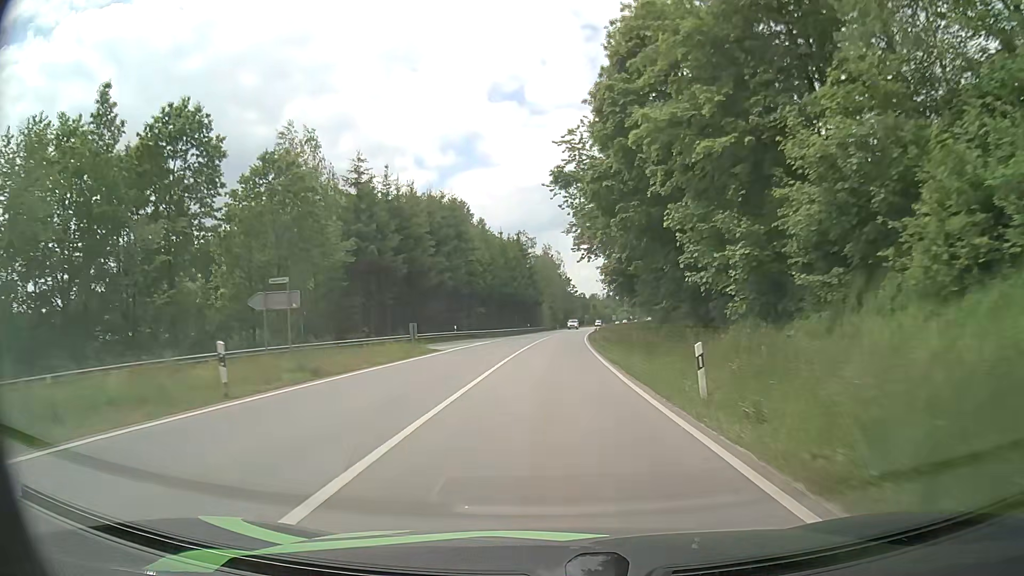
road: secondary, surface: asphalt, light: Day
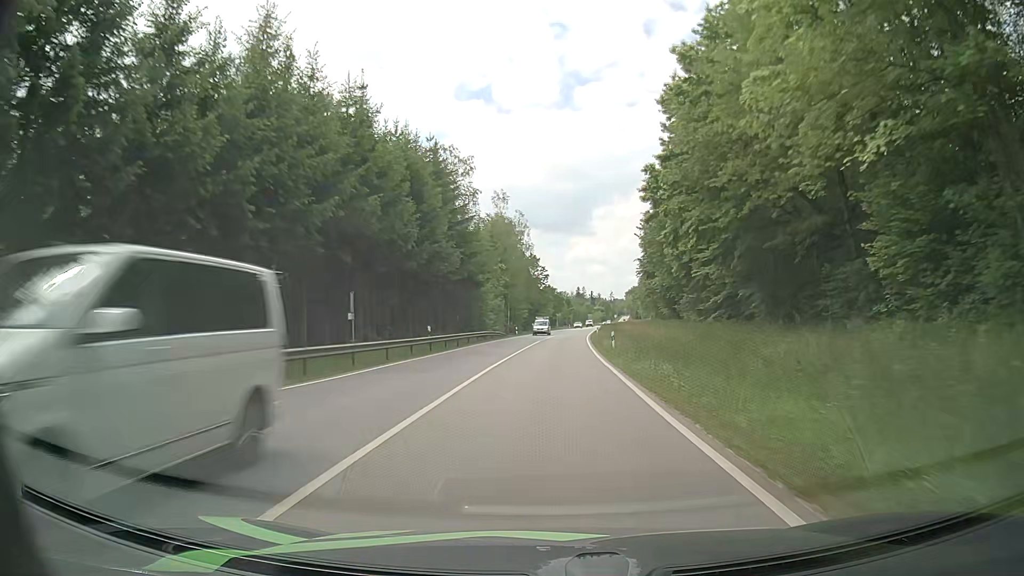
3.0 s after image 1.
(+1.4, +58.3) m; +3°
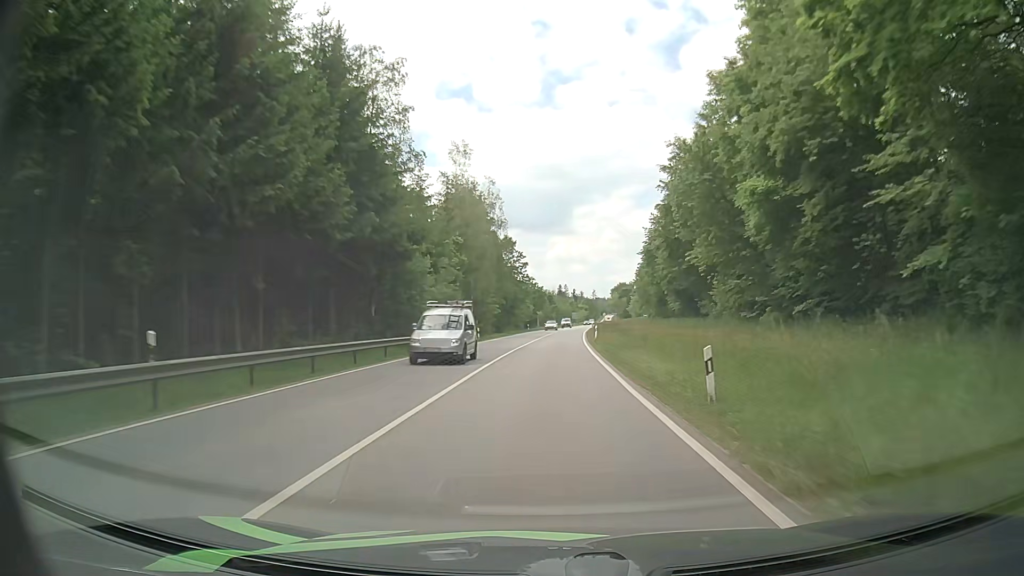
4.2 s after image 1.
(+0.3, +23.7) m; +2°
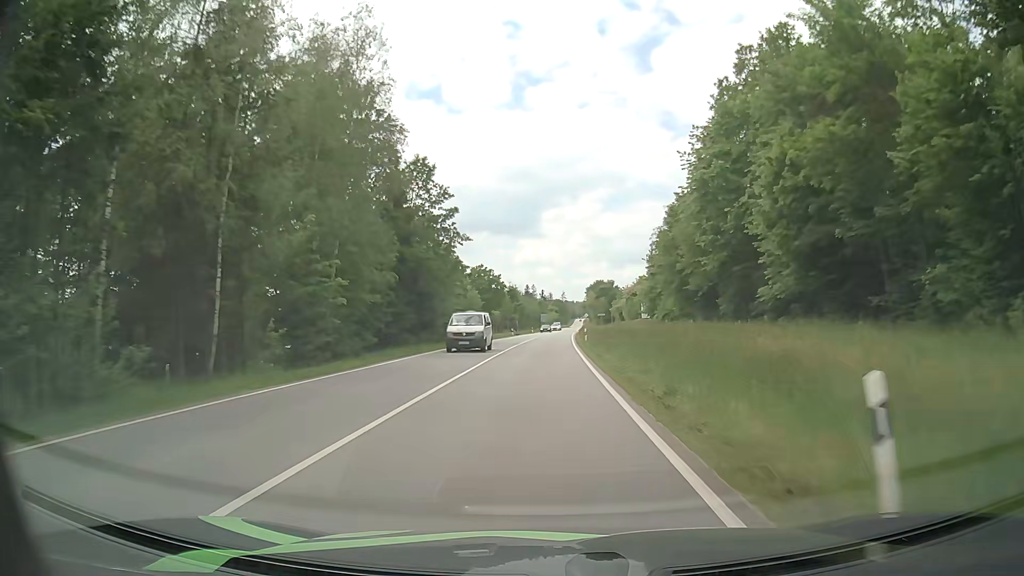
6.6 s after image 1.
(+1.2, +47.9) m; +3°
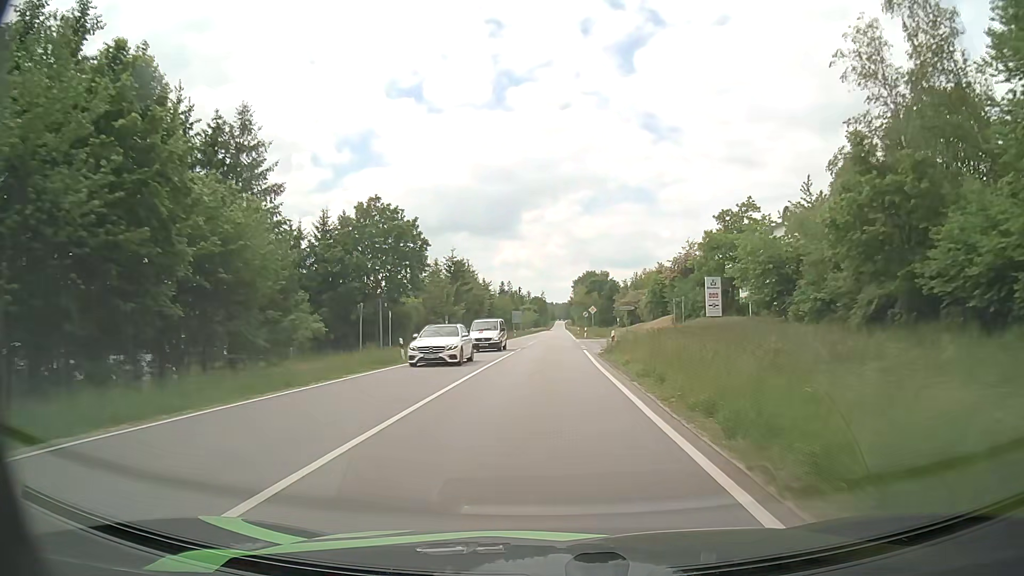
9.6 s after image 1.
(+0.4, +60.8) m; +2°
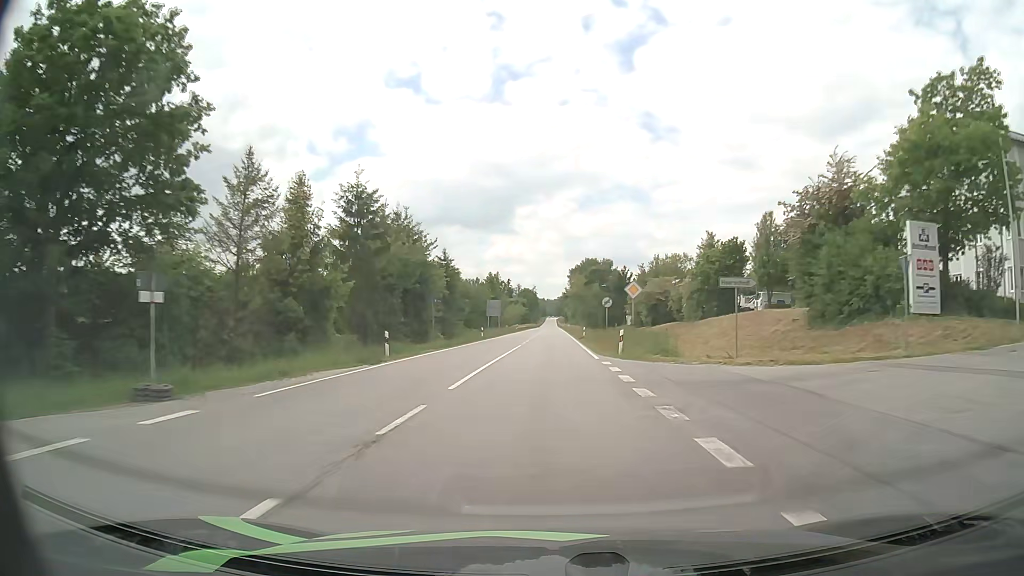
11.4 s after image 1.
(0.0, +36.8) m; 0°
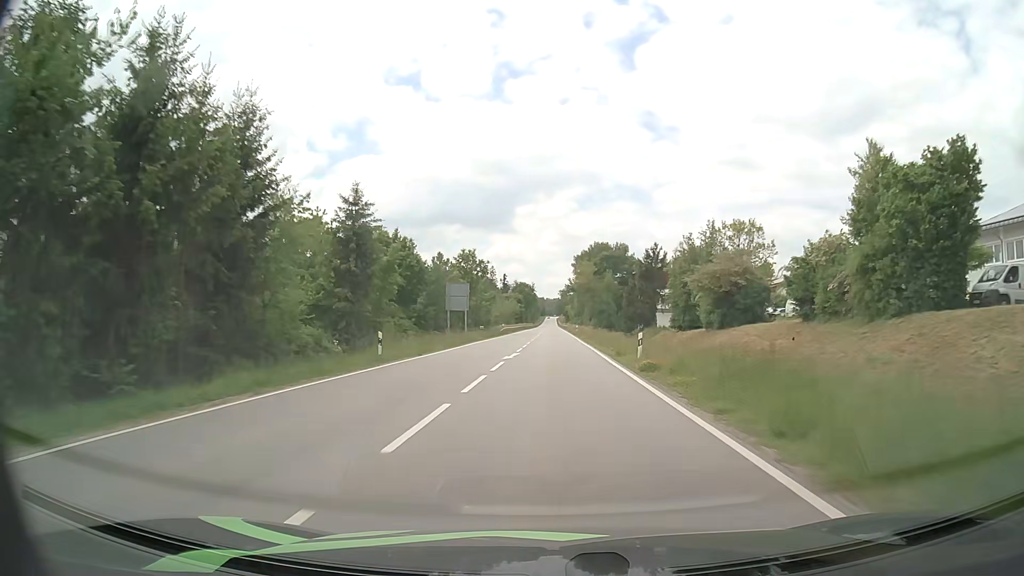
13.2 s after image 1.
(0.0, +37.0) m; 0°
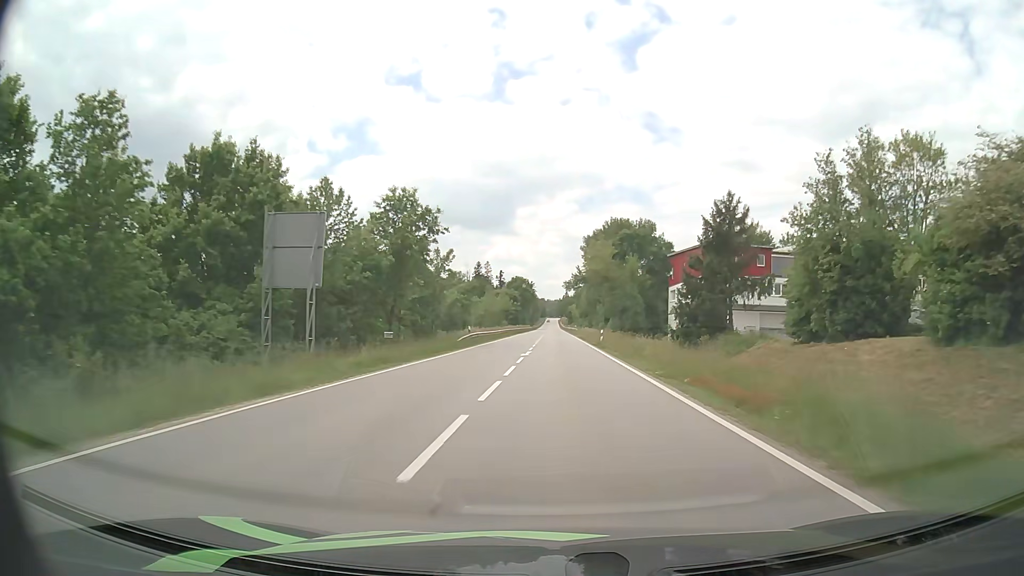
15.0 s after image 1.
(0.0, +37.2) m; 0°
(0, +10) (0, +20) (0, +30) (+1, +40) (+1, +50) (+1, +60) (+1, +70) (+1, +80) (+1, +90) (+1, +100) m
